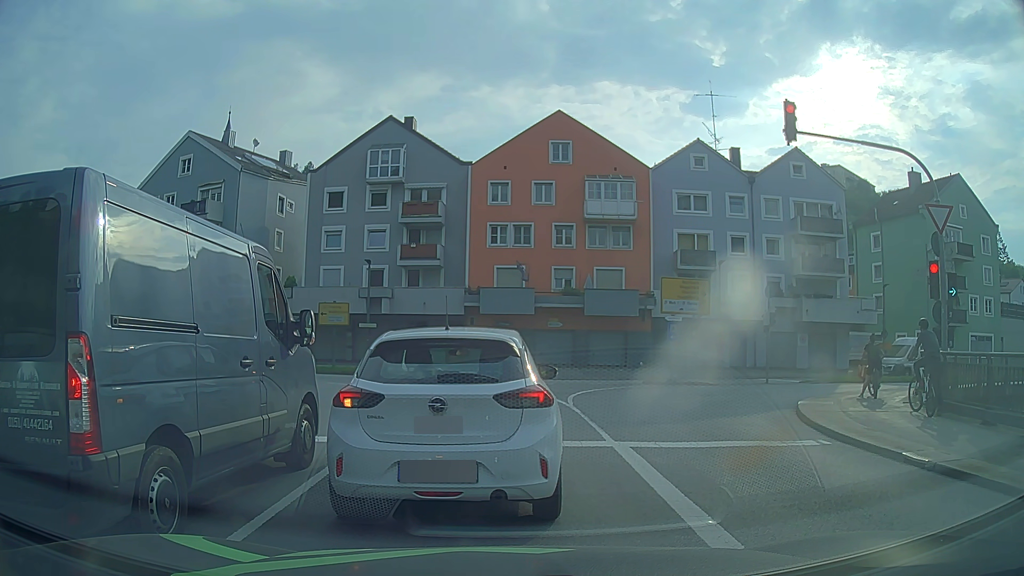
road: primary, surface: asphalt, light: Day
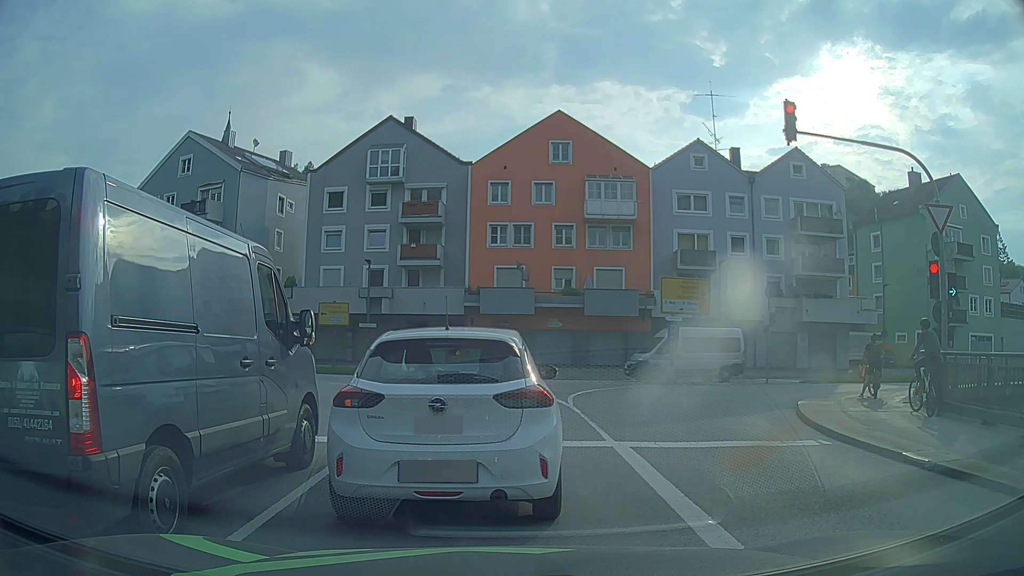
(0.0, 0.0) m; 0°
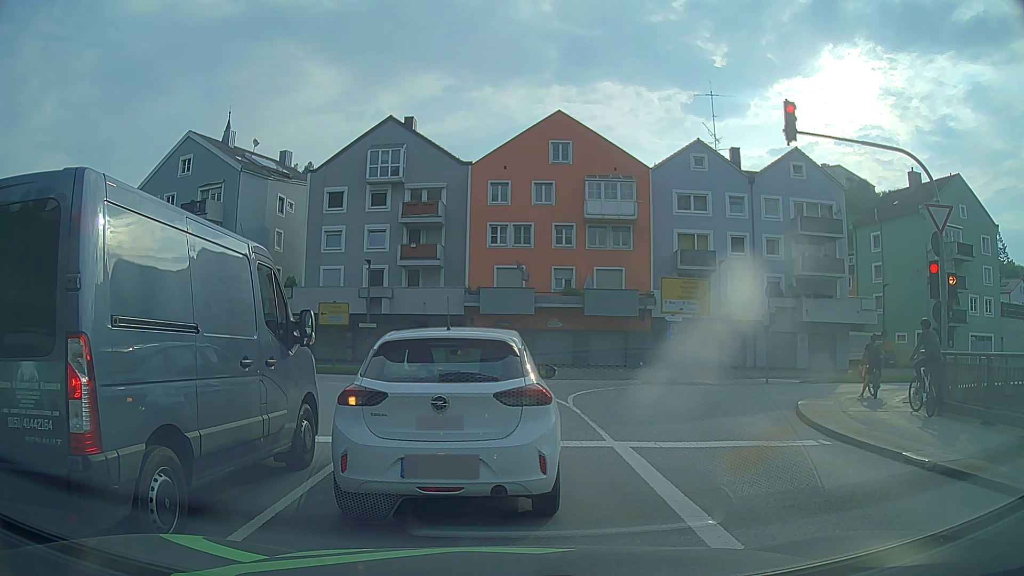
(0.0, 0.0) m; 0°
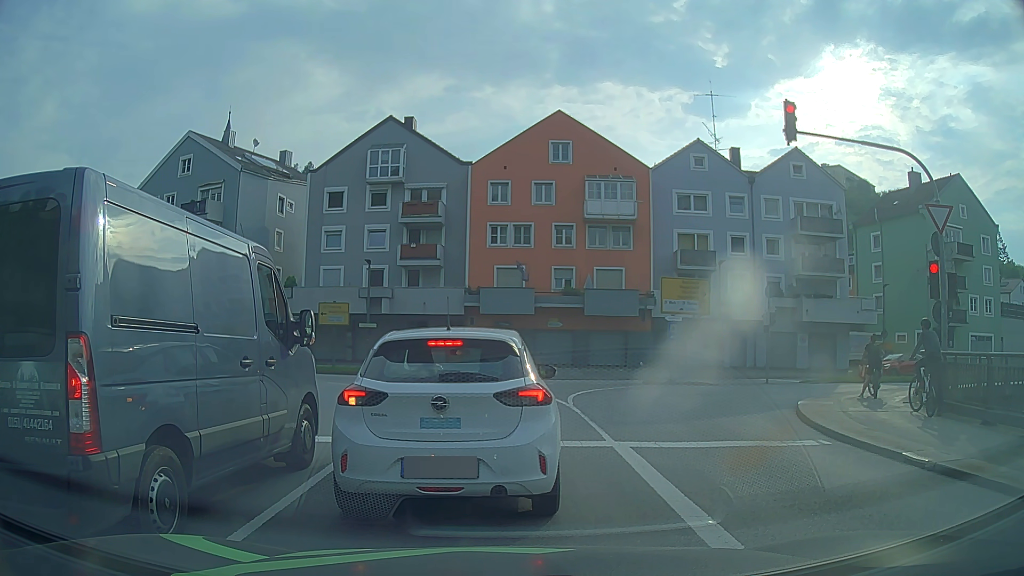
(0.0, 0.0) m; 0°
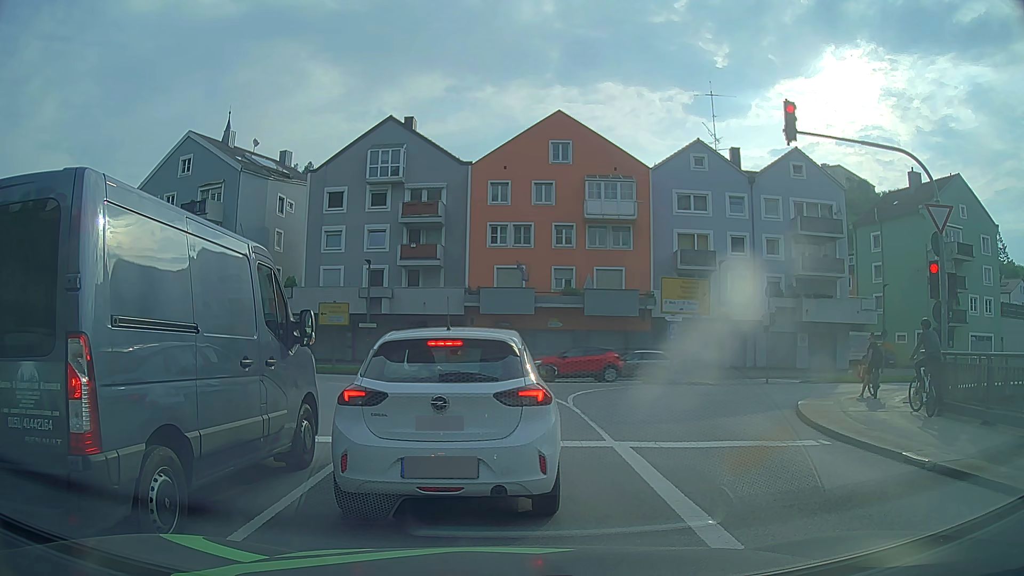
(0.0, 0.0) m; 0°
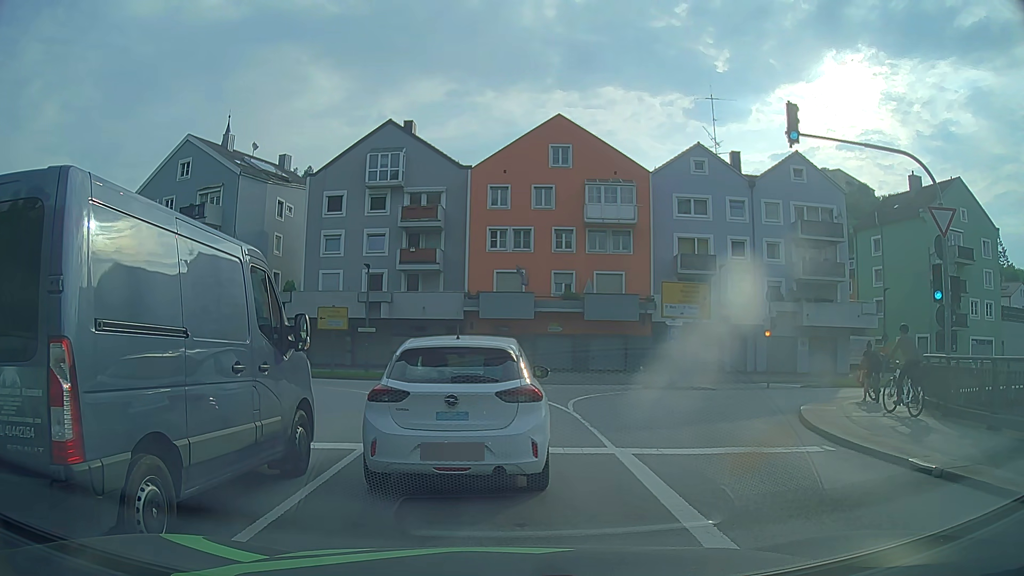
(0.0, +0.2) m; 0°
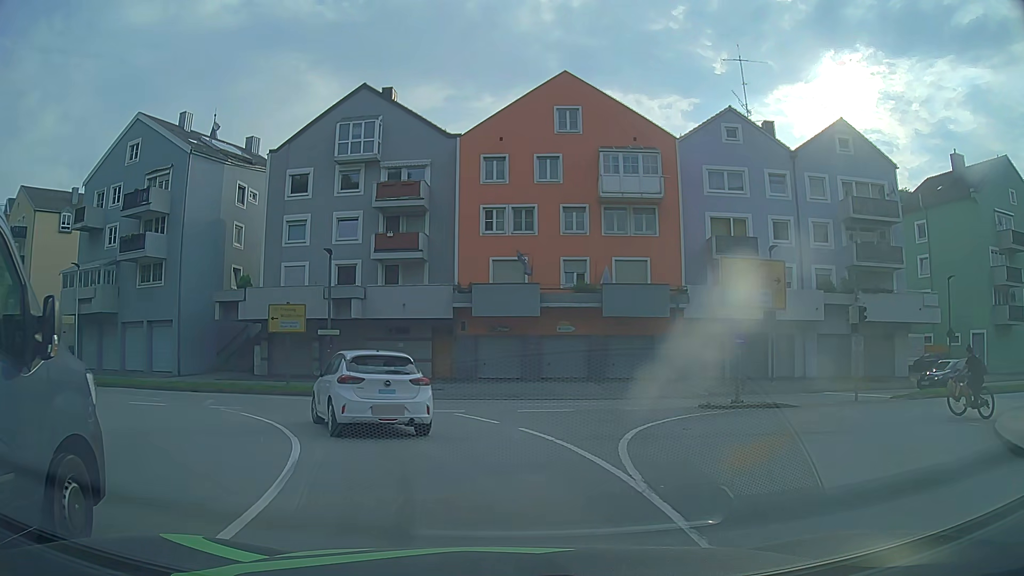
(+0.3, +8.6) m; +2°
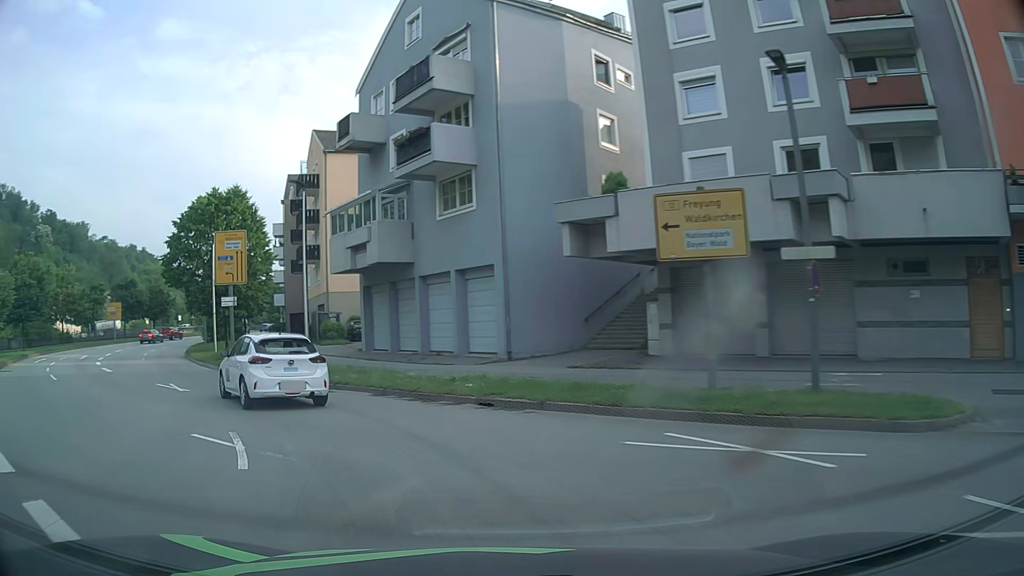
(-4.6, +17.5) m; -36°
